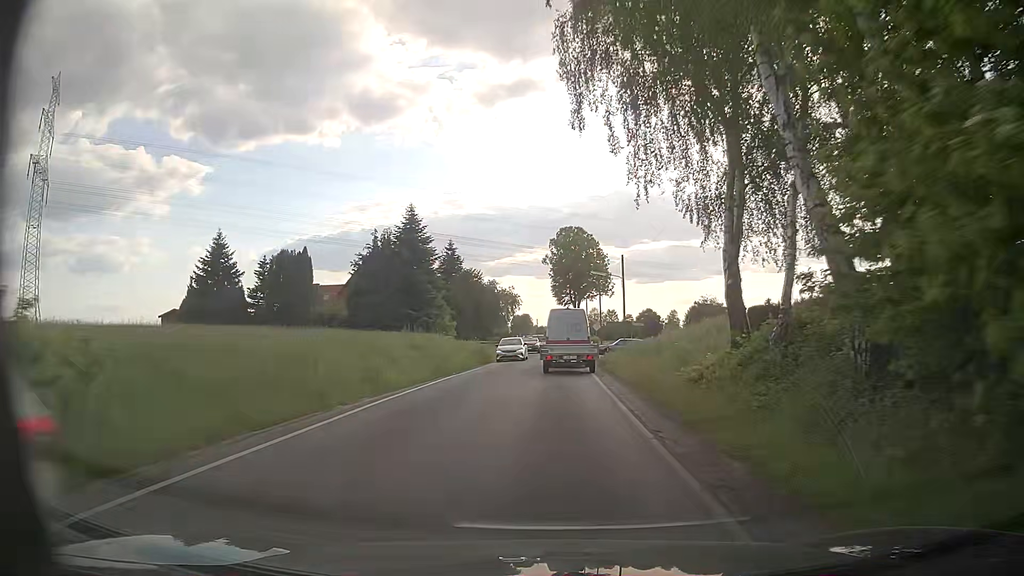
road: secondary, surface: asphalt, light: Day
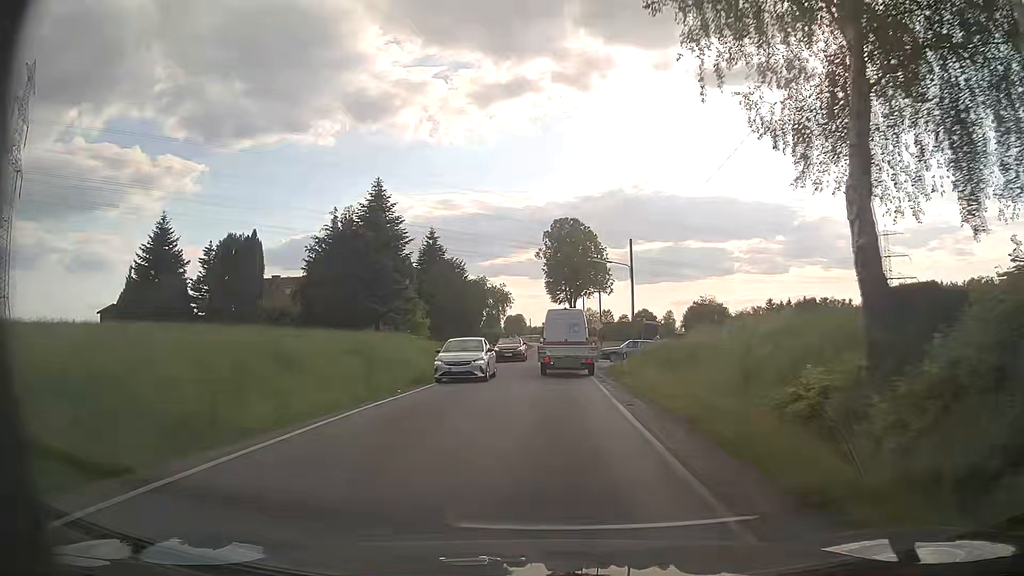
(0.0, +9.5) m; +1°
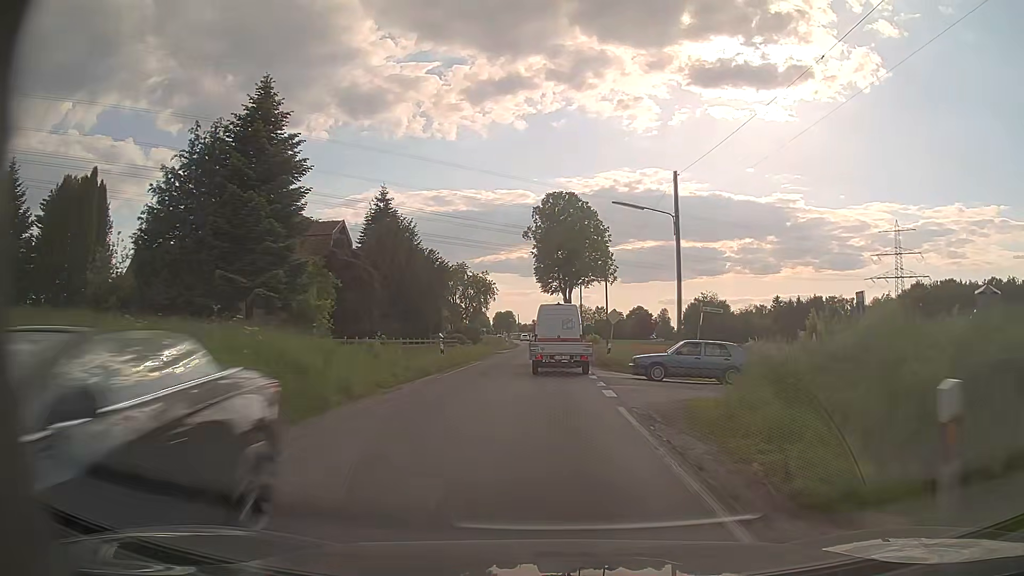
(+0.1, +19.1) m; +1°
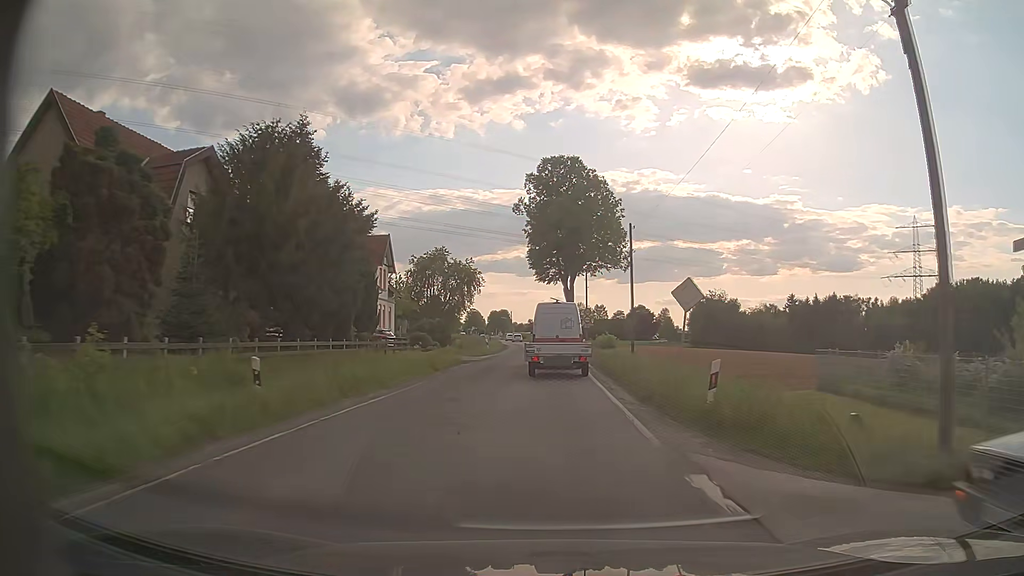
(+0.1, +19.1) m; +1°
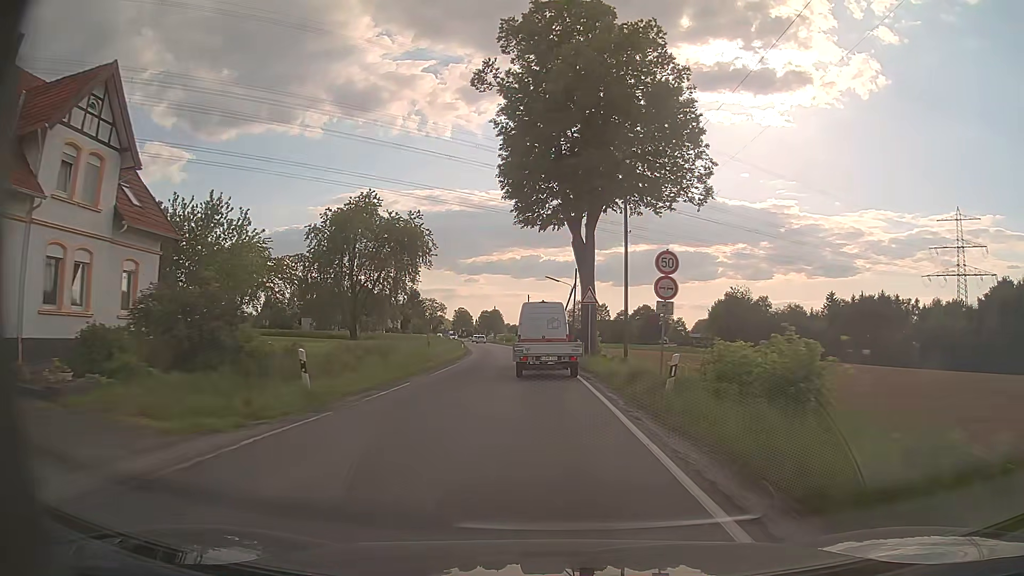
(+0.1, +37.6) m; 0°
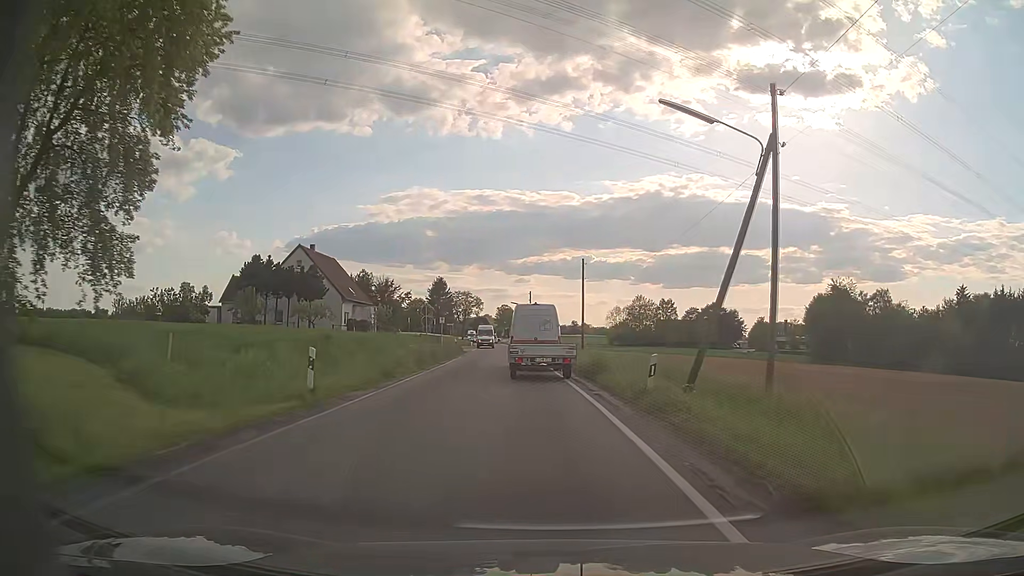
(-1.4, +45.9) m; -4°
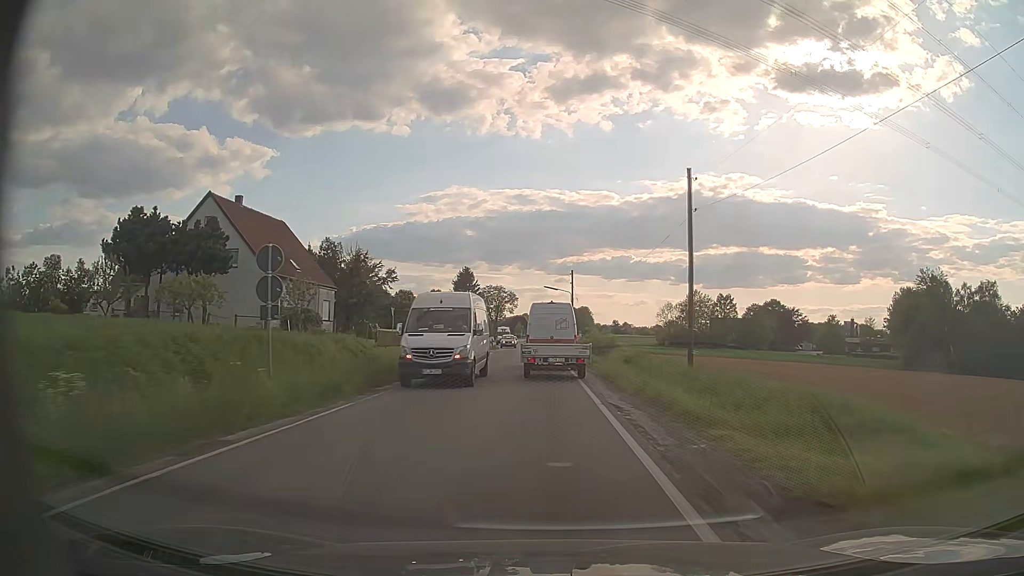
(-0.8, +27.8) m; -3°
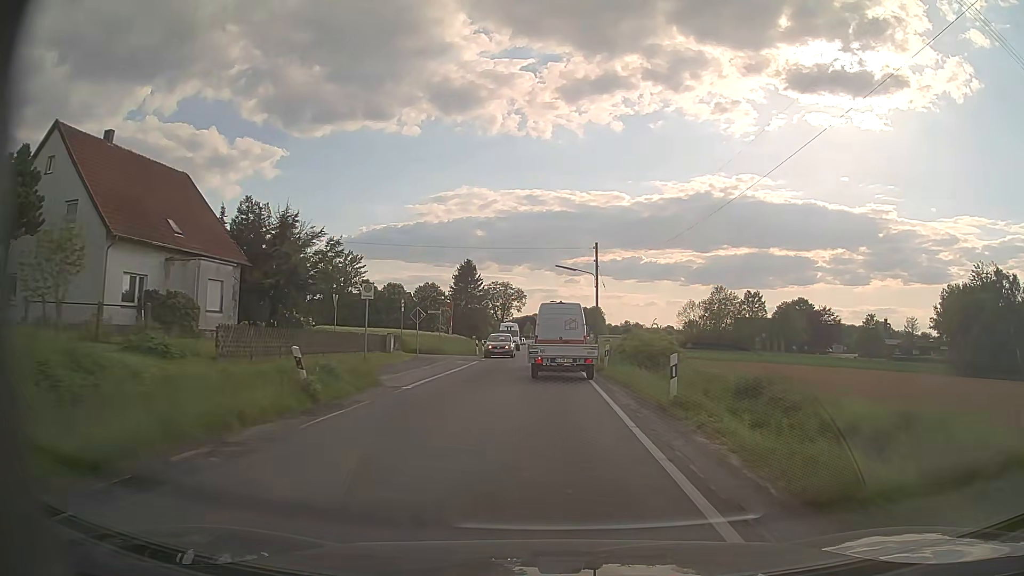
(-0.2, +18.6) m; -1°
(0, +10) (0, +20) (0, +30) (0, +40) (0, +50) (0, +60) (-1, +70) (-2, +80) (-2, +90) (-3, +100) m
